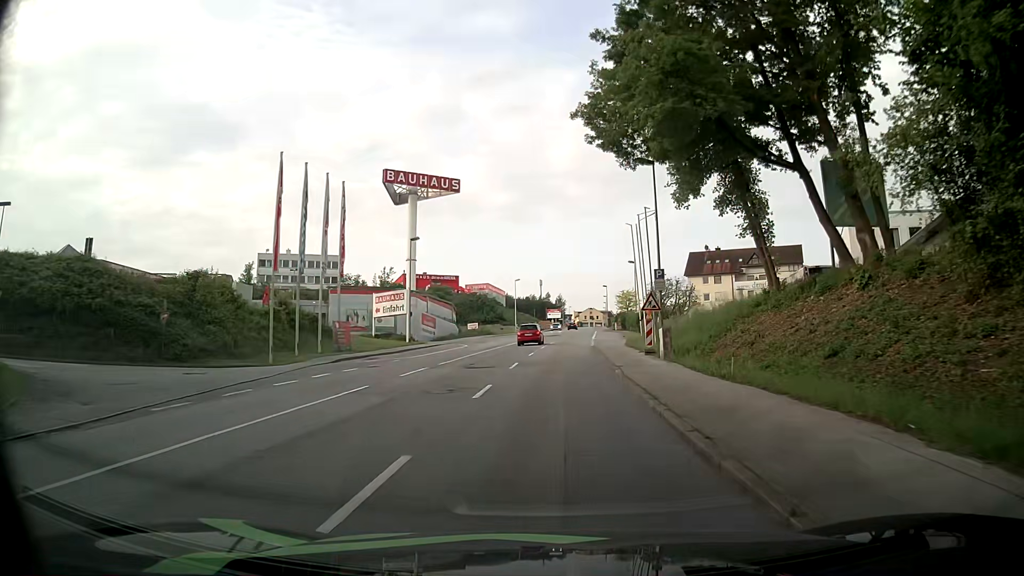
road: tertiary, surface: asphalt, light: Day
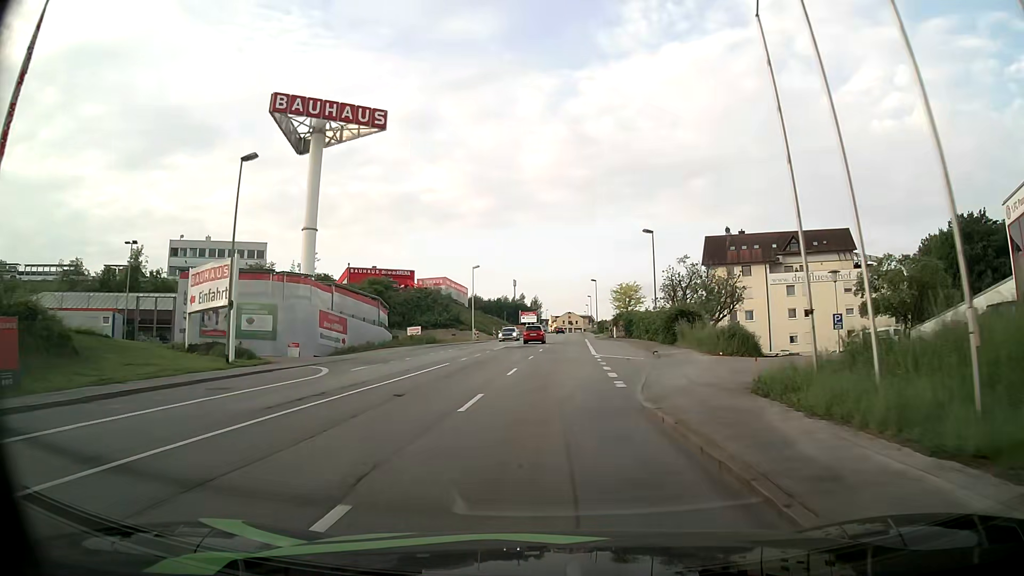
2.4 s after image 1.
(+0.5, +29.1) m; +2°
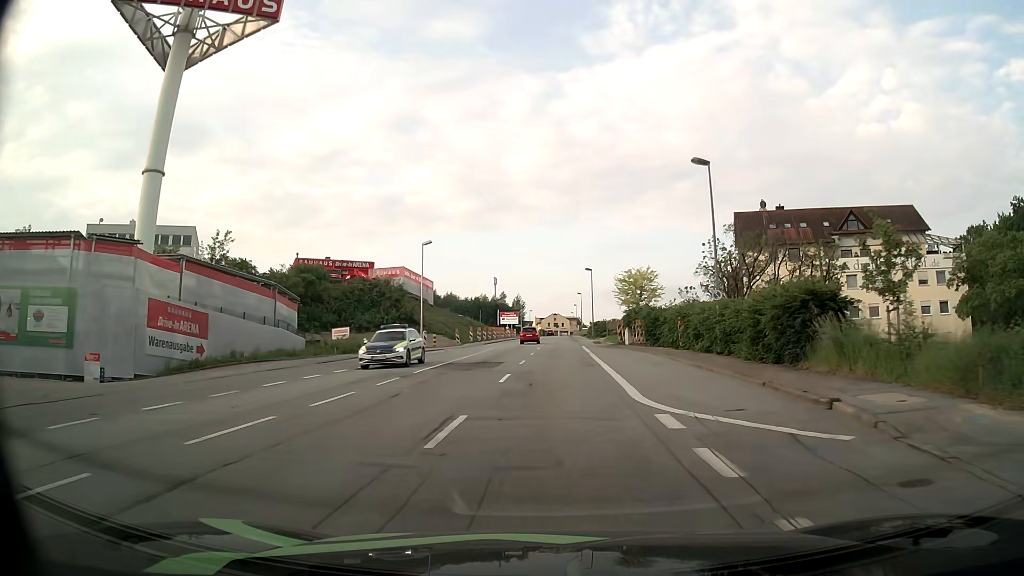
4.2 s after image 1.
(+0.1, +21.9) m; +1°
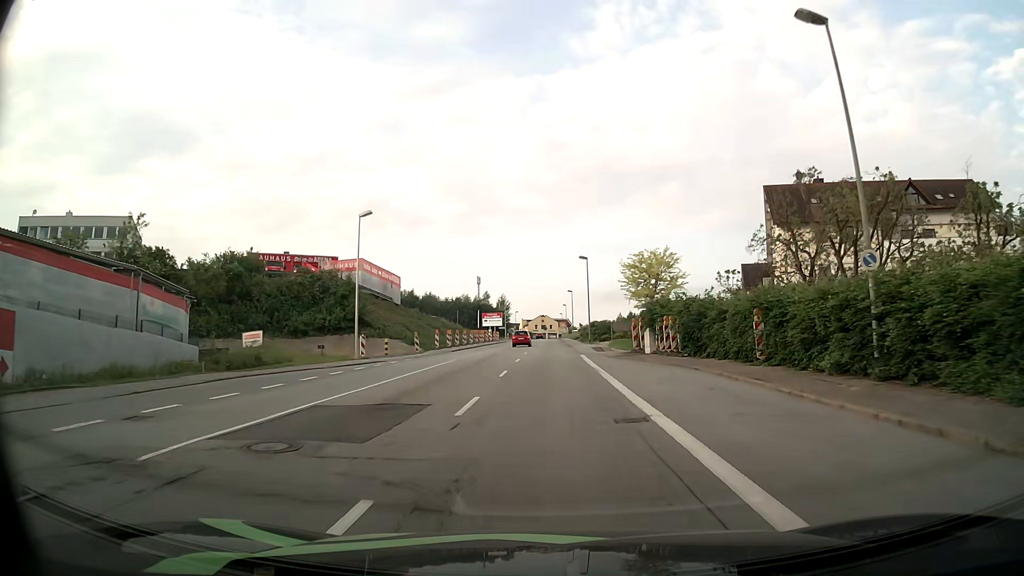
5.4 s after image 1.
(+0.1, +14.6) m; +1°
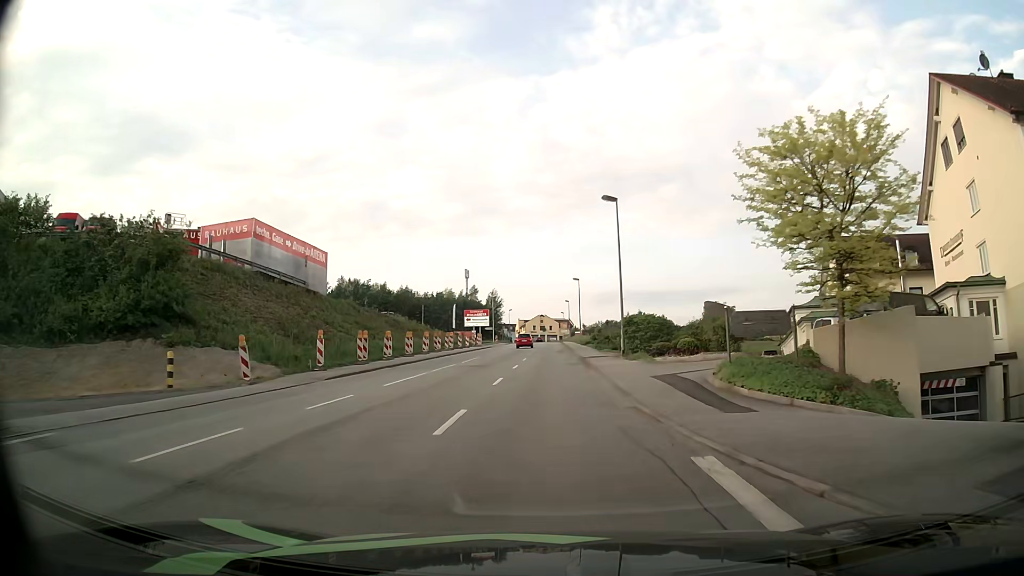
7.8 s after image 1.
(+0.1, +29.0) m; 0°
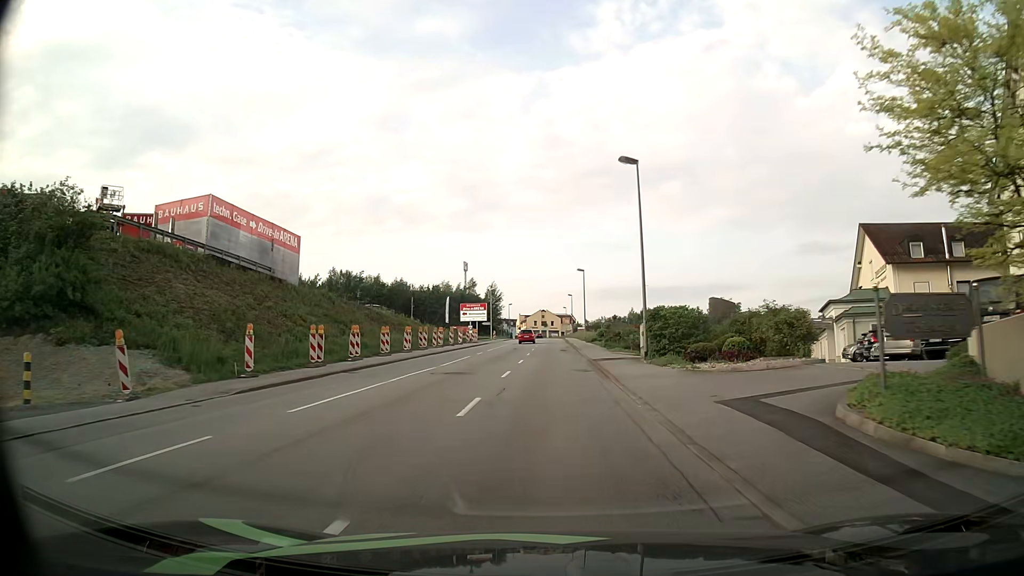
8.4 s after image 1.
(0.0, +7.2) m; 0°
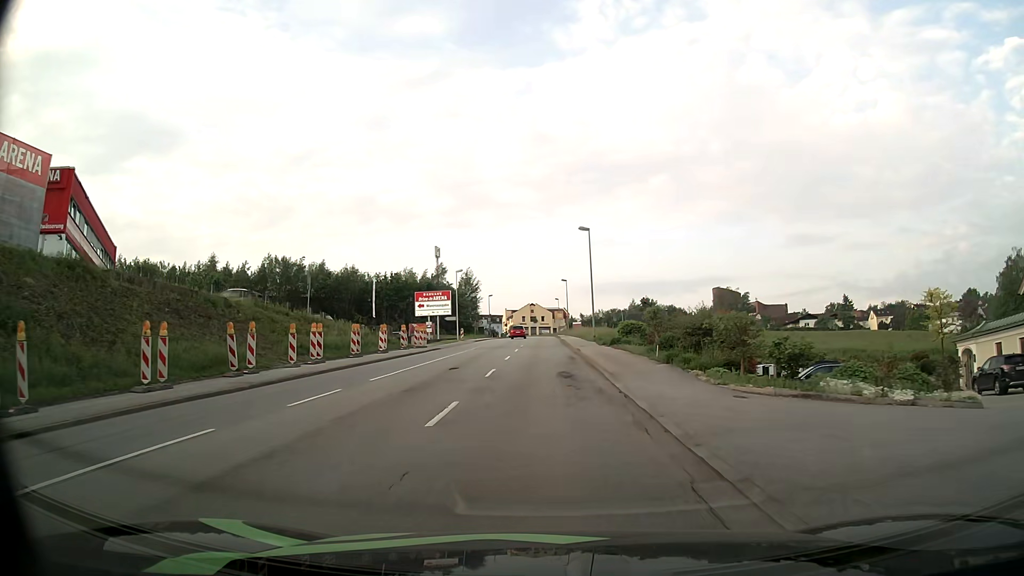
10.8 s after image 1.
(+0.2, +28.7) m; +1°
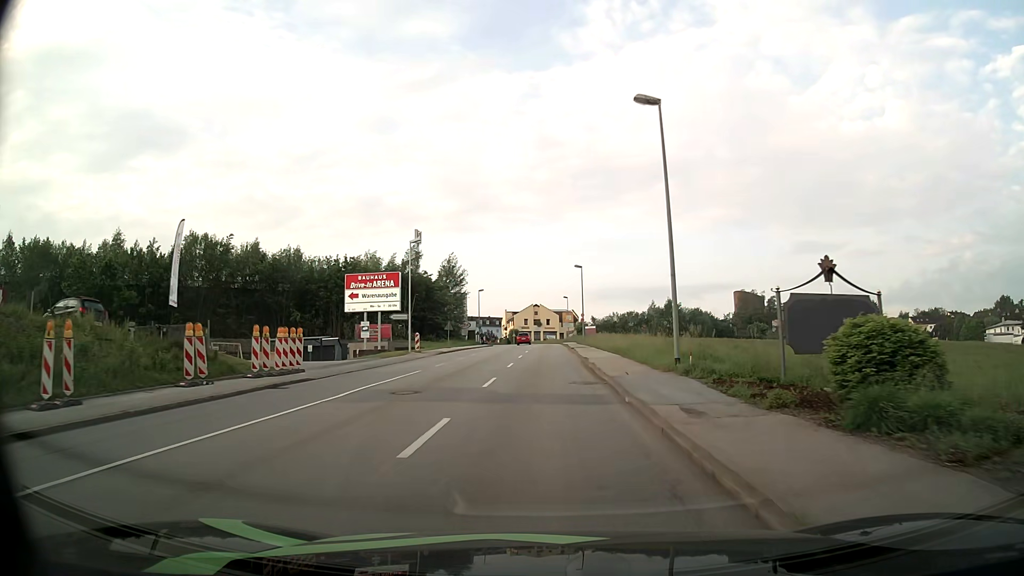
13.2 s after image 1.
(-0.2, +28.8) m; -1°
(0, +10) (0, +20) (0, +30) (0, +40) (0, +50) (0, +60) (0, +70) (0, +80) (0, +90) (0, +100) m
